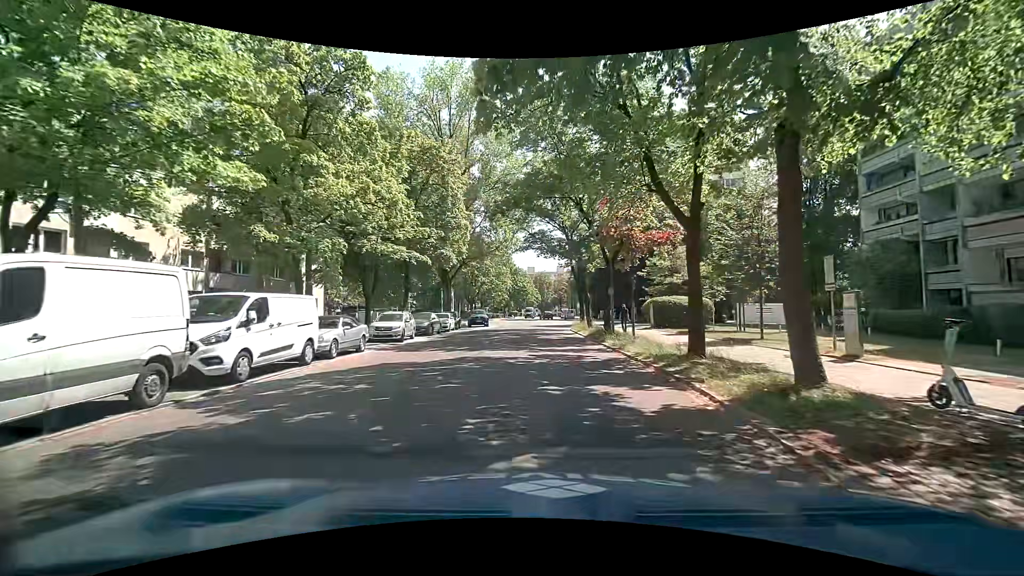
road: residential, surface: asphalt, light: Day
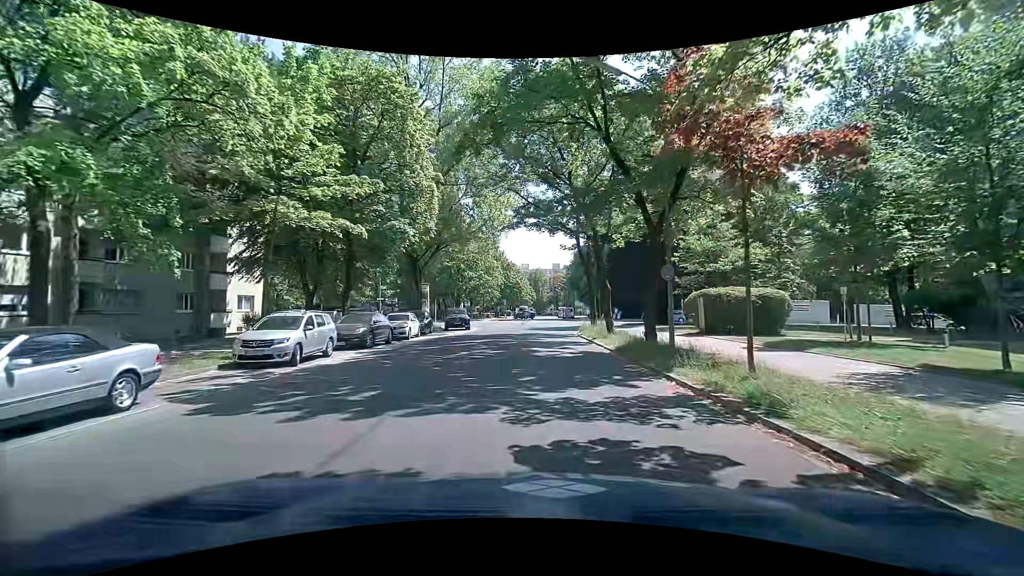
(+0.1, +10.9) m; +1°
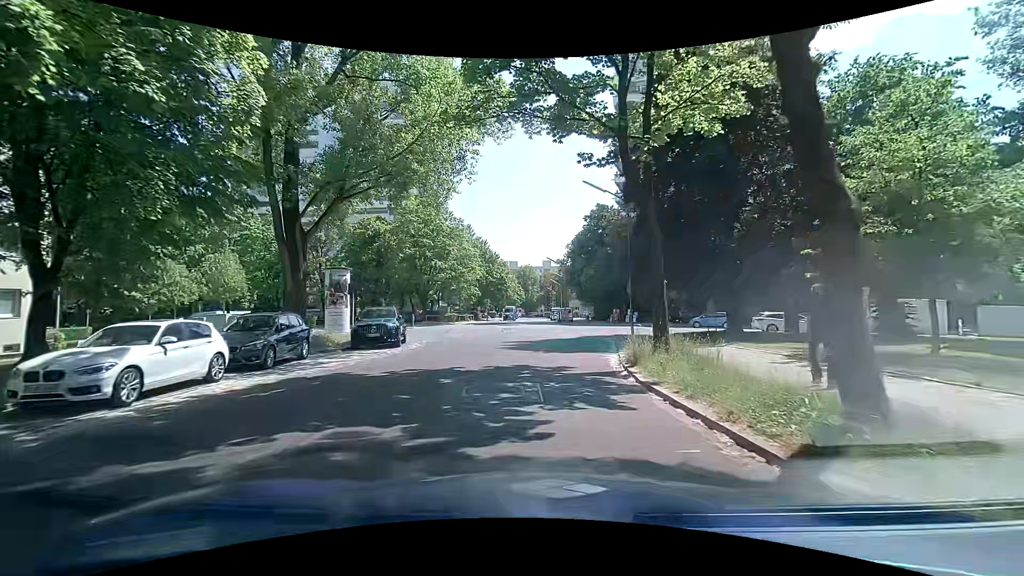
(+0.4, +17.9) m; 0°
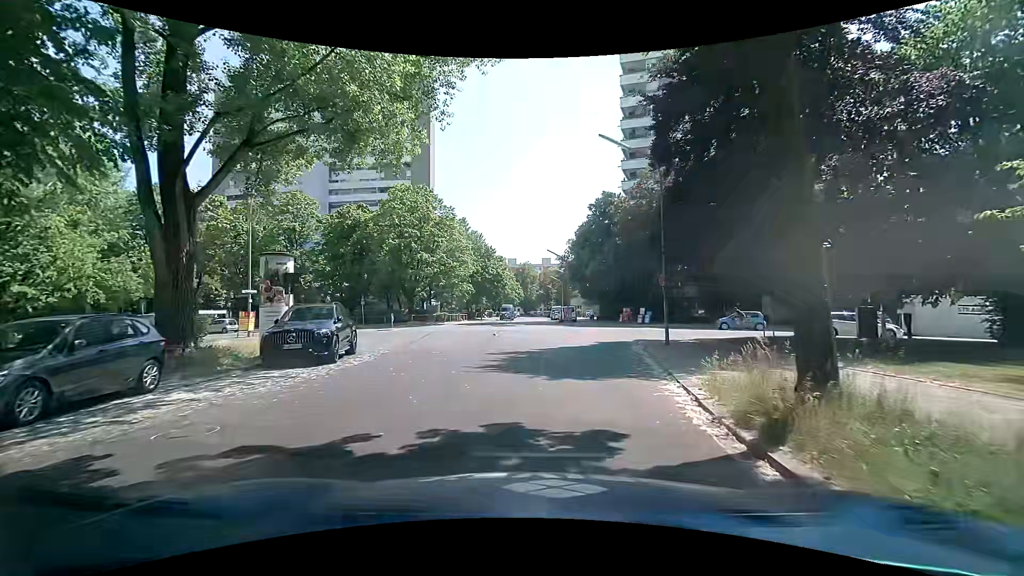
(+0.2, +6.7) m; +1°
